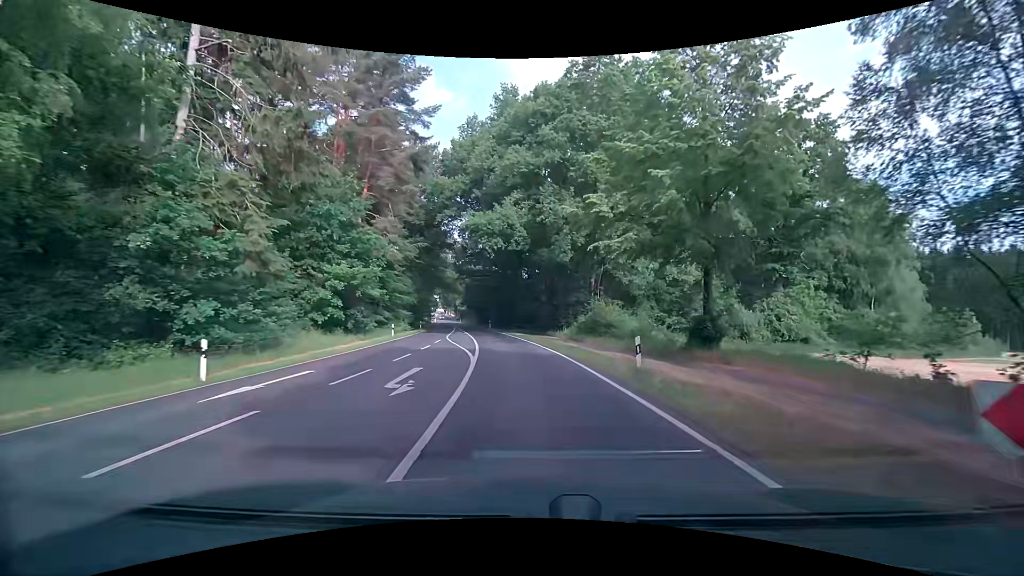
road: secondary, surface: asphalt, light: Day
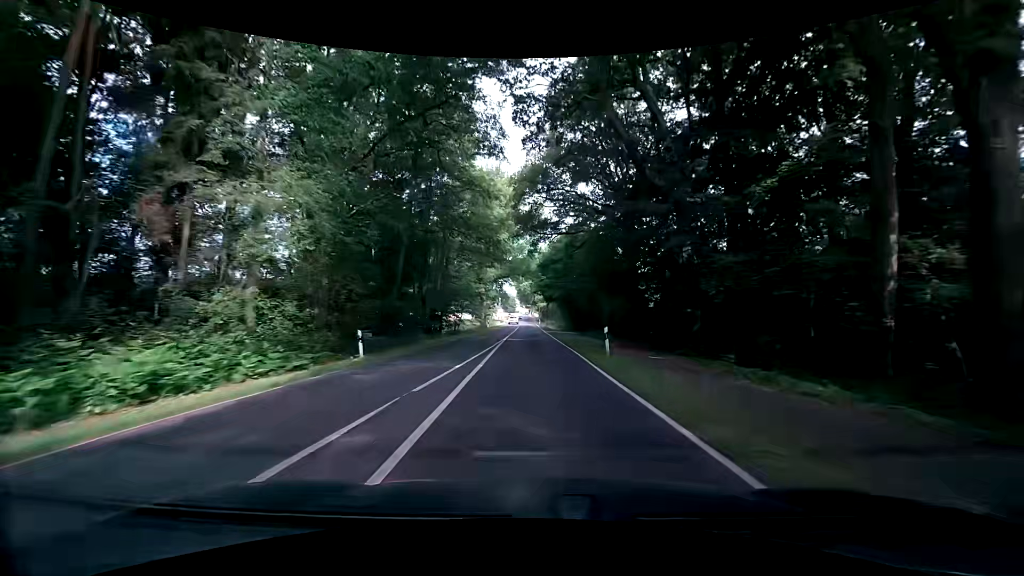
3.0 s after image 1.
(-4.6, +47.8) m; -10°
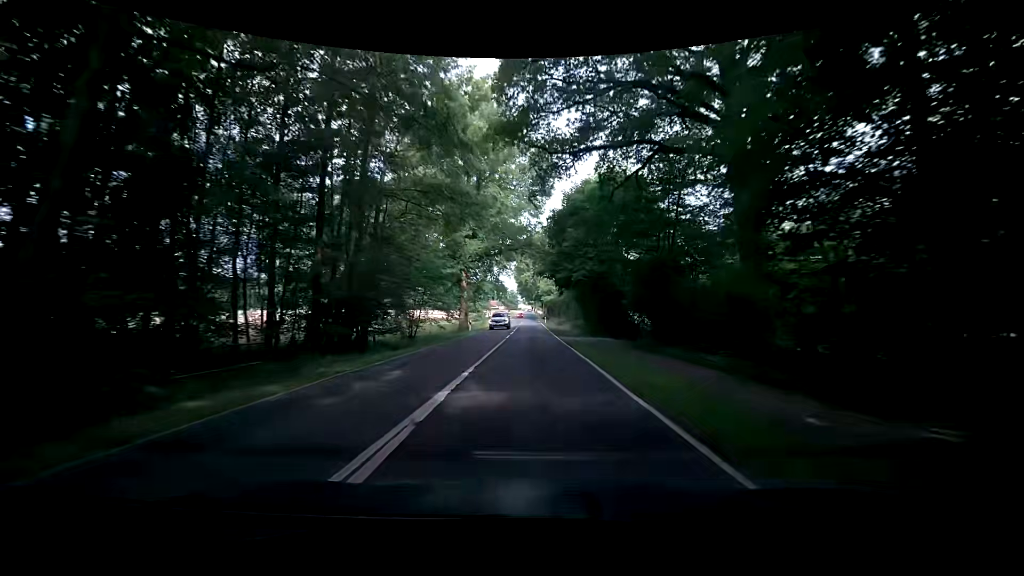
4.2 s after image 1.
(-0.2, +22.9) m; 0°
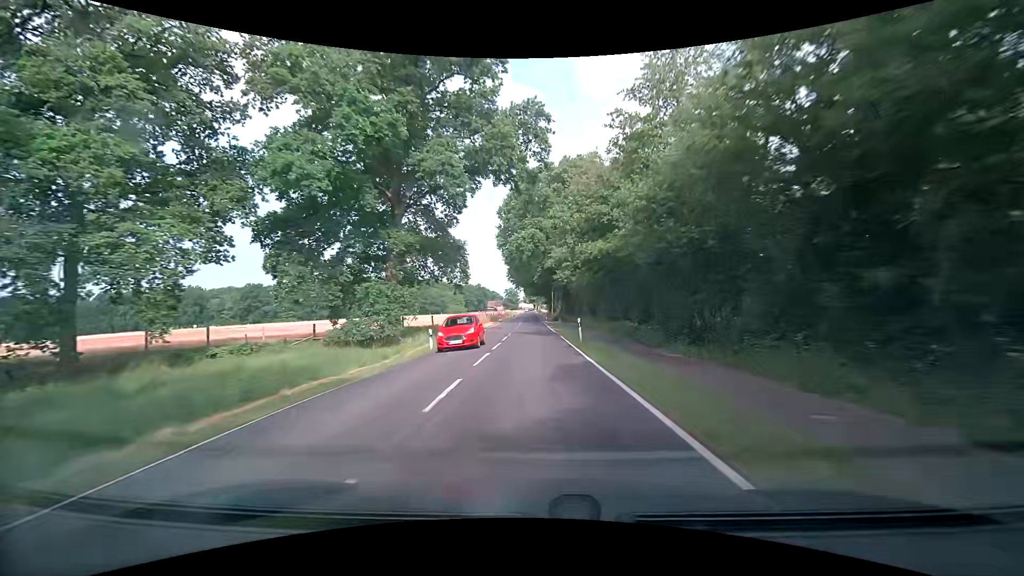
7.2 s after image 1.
(-0.5, +59.0) m; 0°
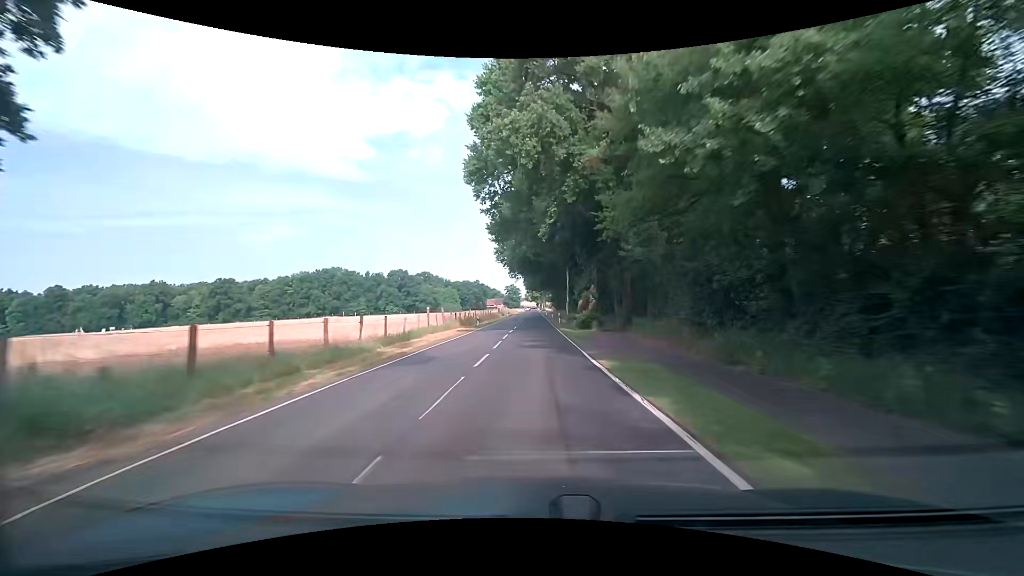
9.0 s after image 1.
(-0.2, +35.5) m; 0°
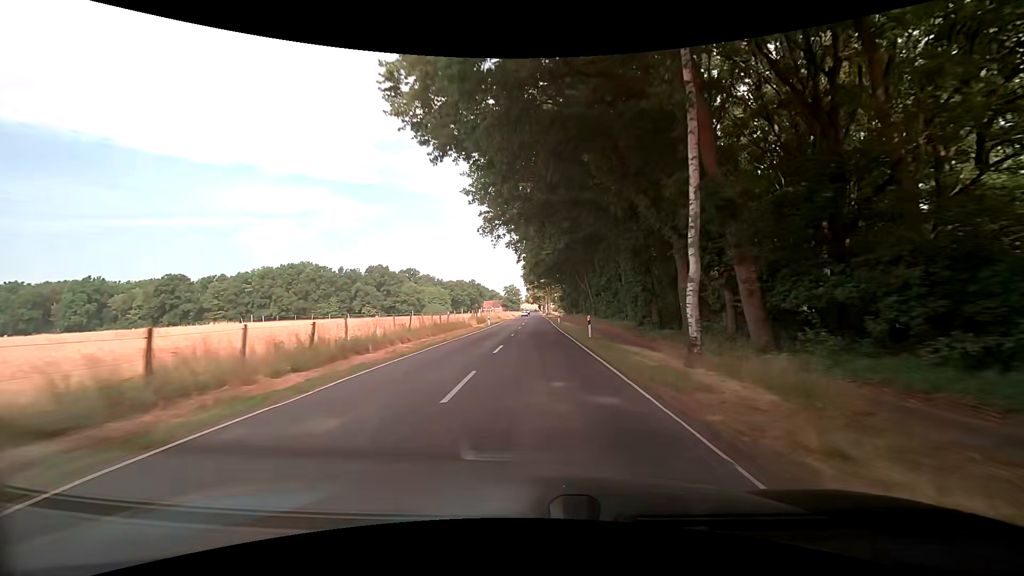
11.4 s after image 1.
(-0.7, +45.1) m; -1°
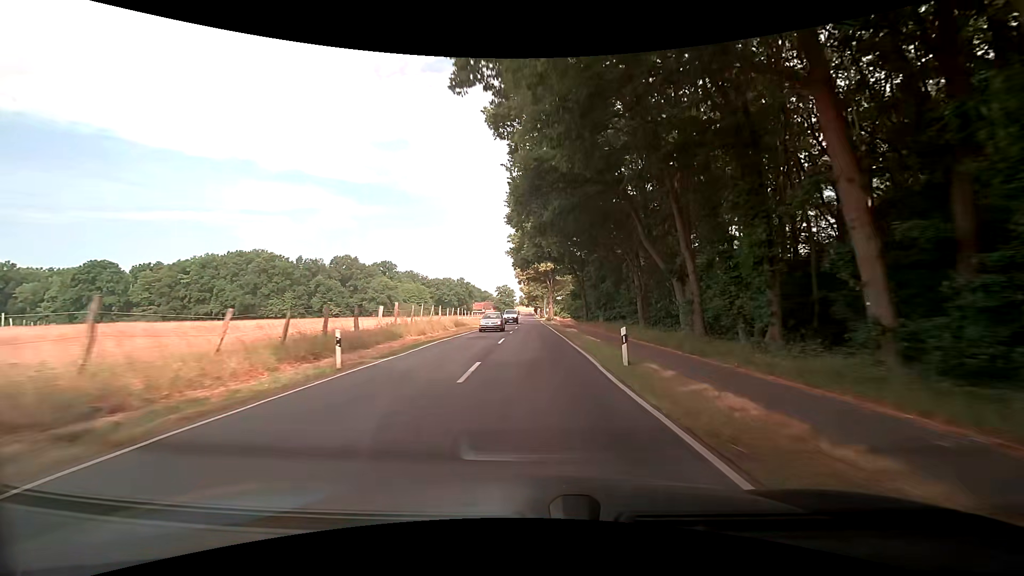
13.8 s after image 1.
(+0.3, +42.4) m; 0°
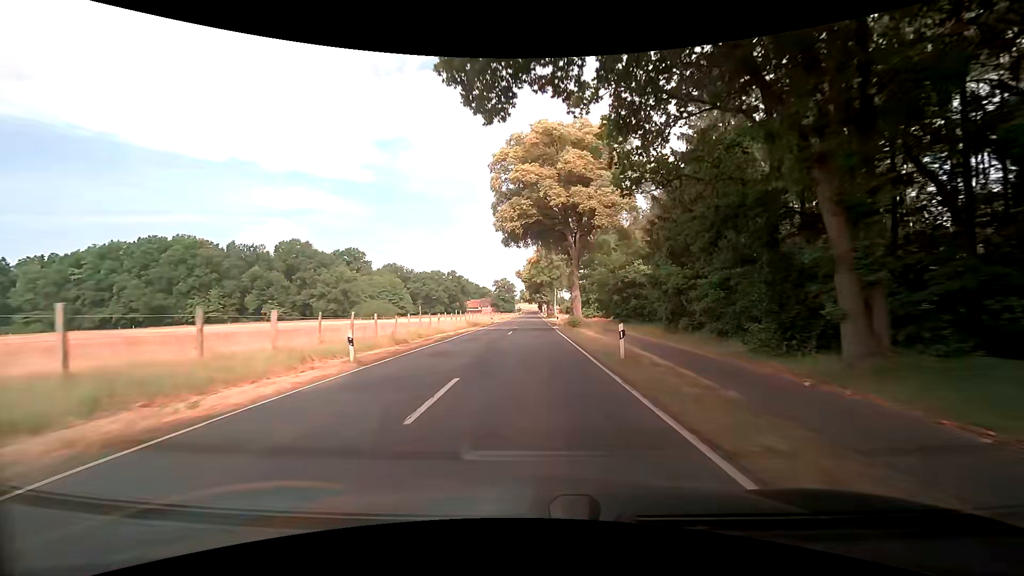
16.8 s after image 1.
(+0.1, +51.6) m; -1°
(0, +10) (0, +20) (0, +30) (0, +40) (0, +50) (0, +60) (0, +70) (0, +80) (+1, +90) (+1, +100) m
